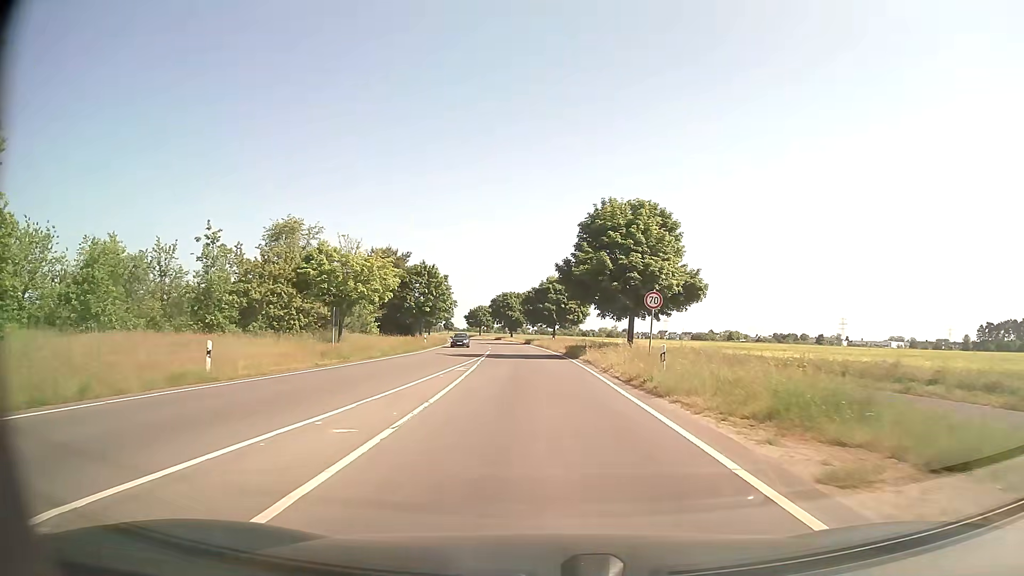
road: secondary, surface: asphalt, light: Day
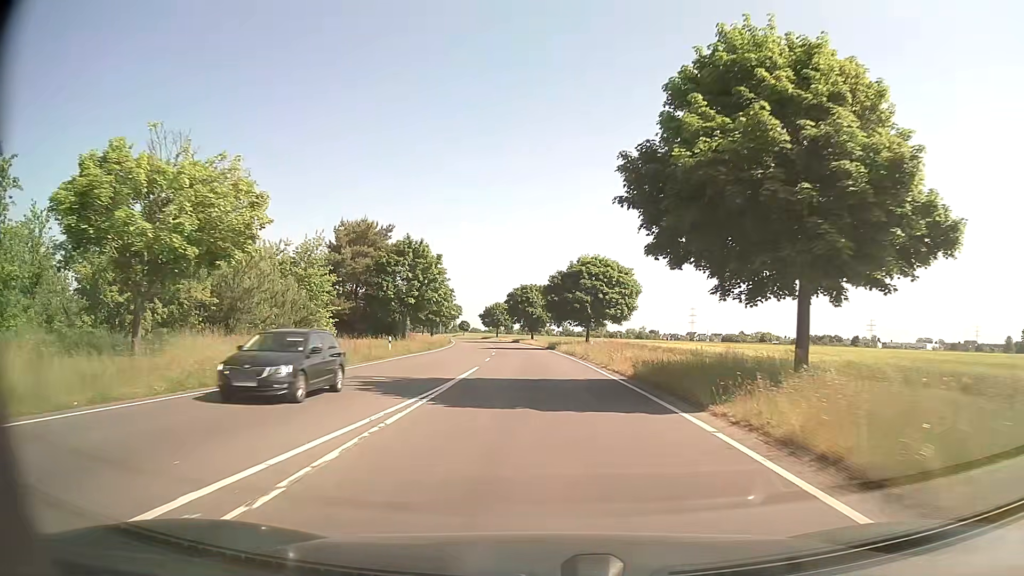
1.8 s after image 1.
(-0.5, +25.5) m; -2°
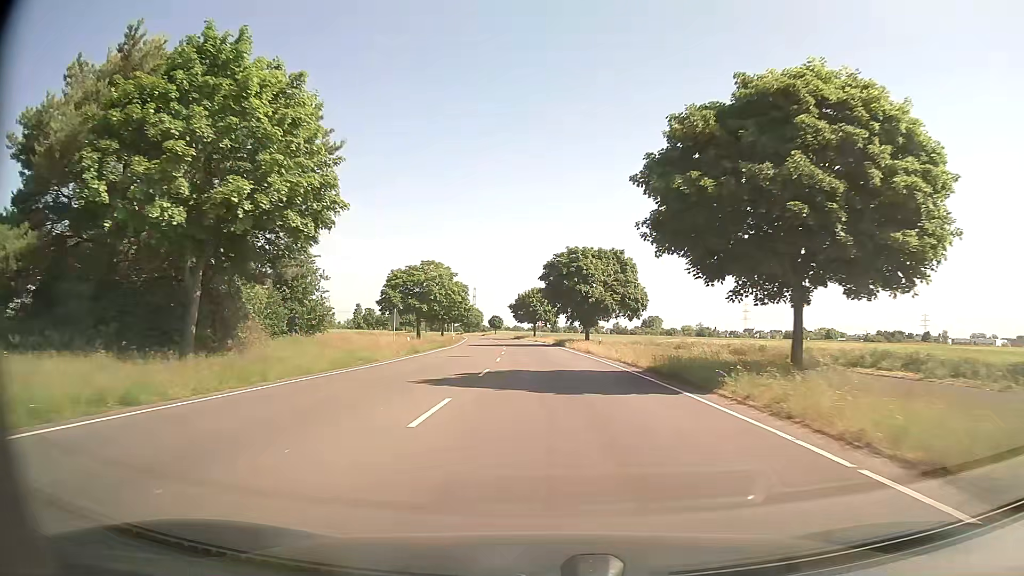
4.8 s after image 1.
(-1.6, +48.4) m; -4°
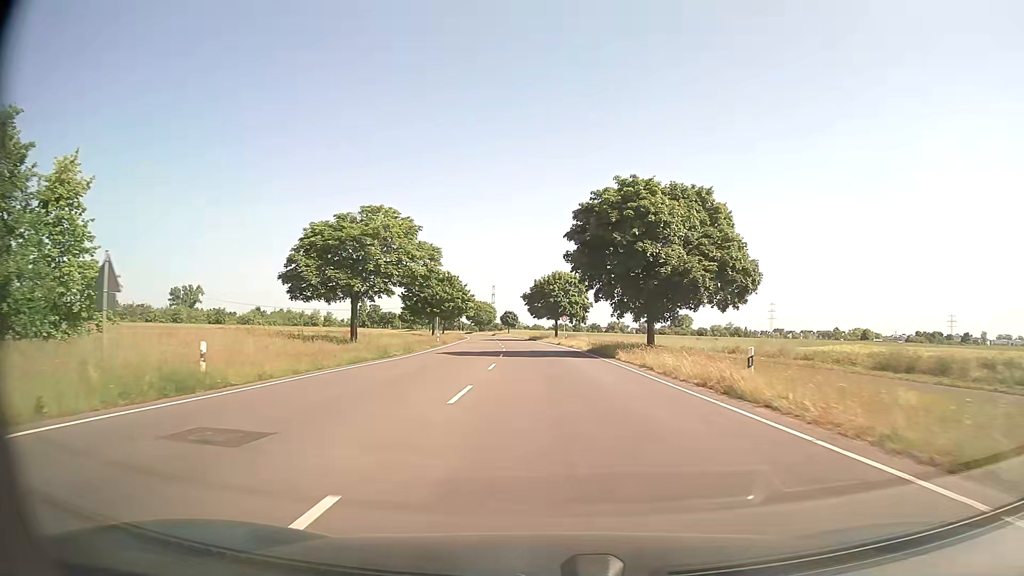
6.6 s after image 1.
(-0.5, +30.7) m; -2°
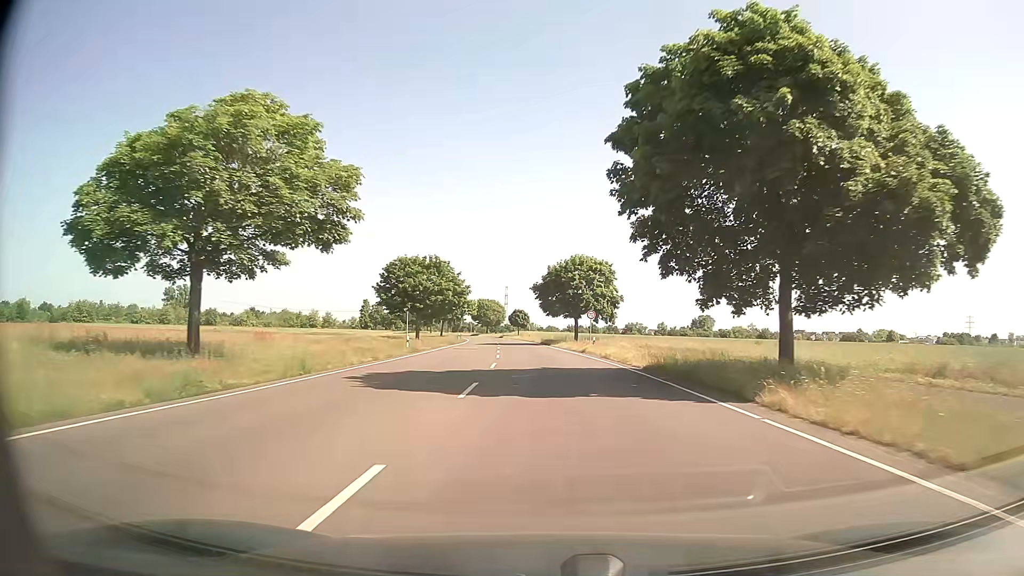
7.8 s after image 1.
(-0.2, +20.8) m; -1°
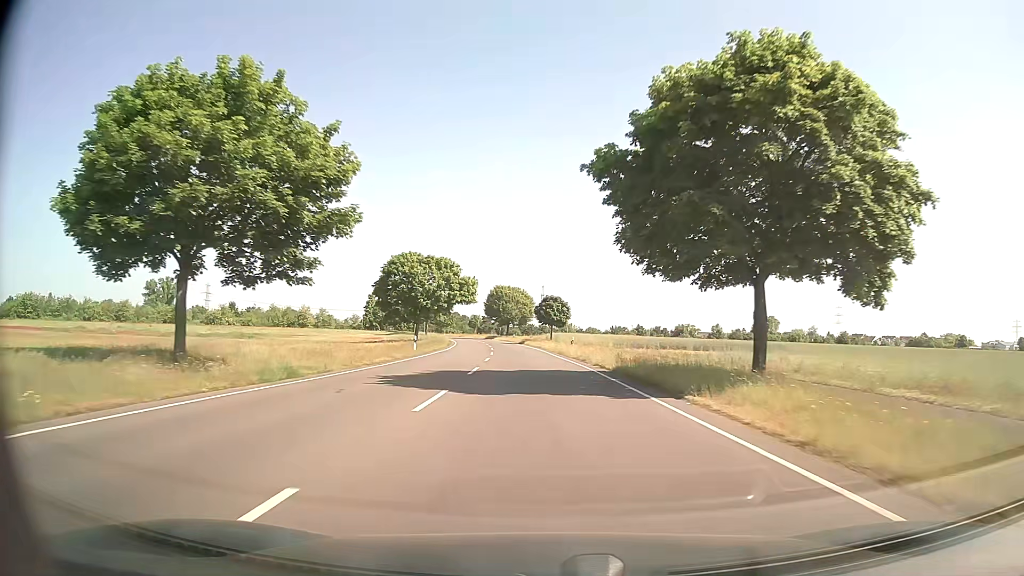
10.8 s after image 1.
(-1.5, +52.7) m; -3°
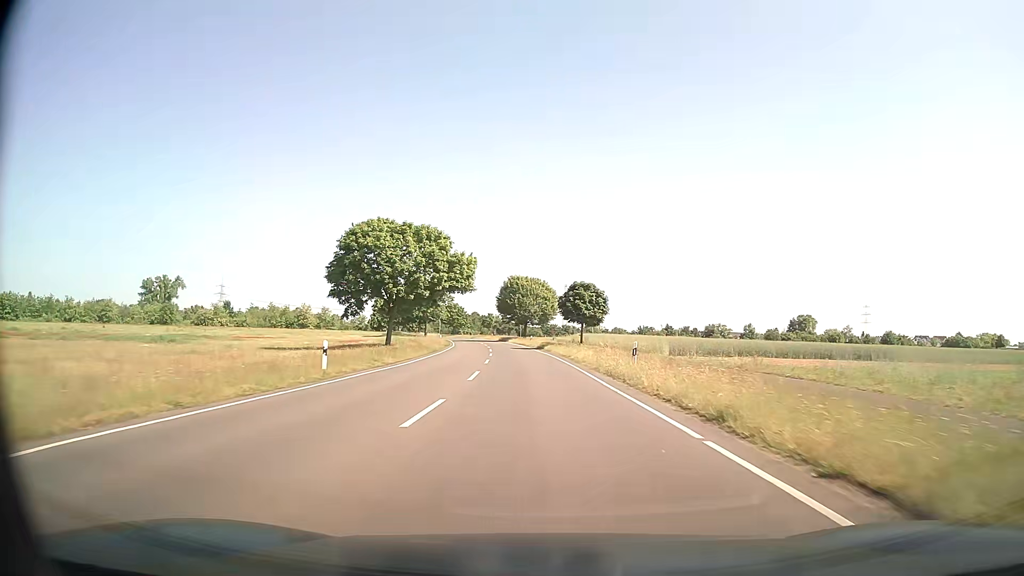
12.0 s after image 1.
(-0.3, +21.3) m; -2°
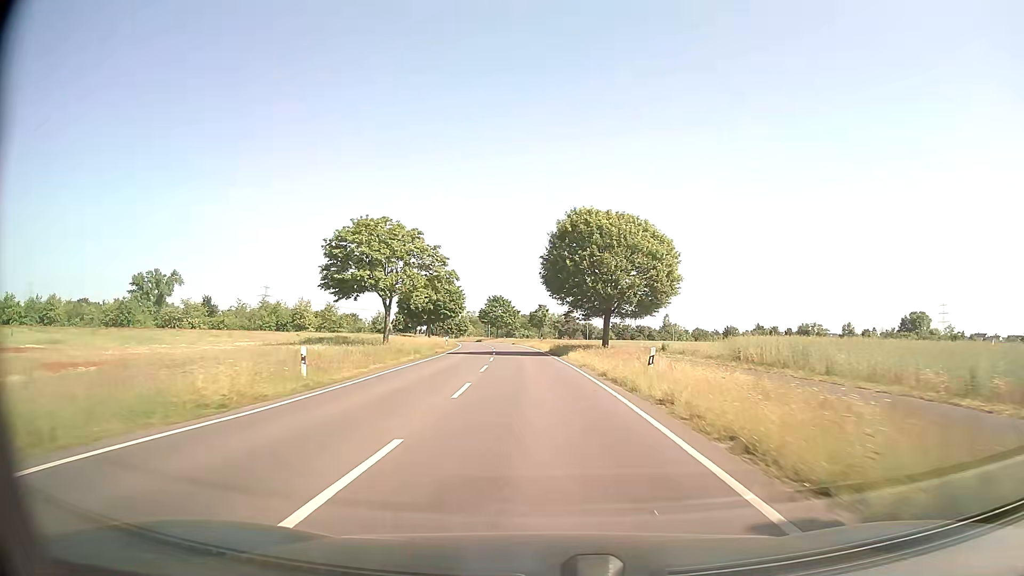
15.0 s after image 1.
(-2.4, +53.5) m; -5°
(0, +10) (0, +20) (-1, +30) (-1, +40) (-2, +50) (-3, +60) (-4, +70) (-5, +80) (-6, +90) (-8, +100) m
